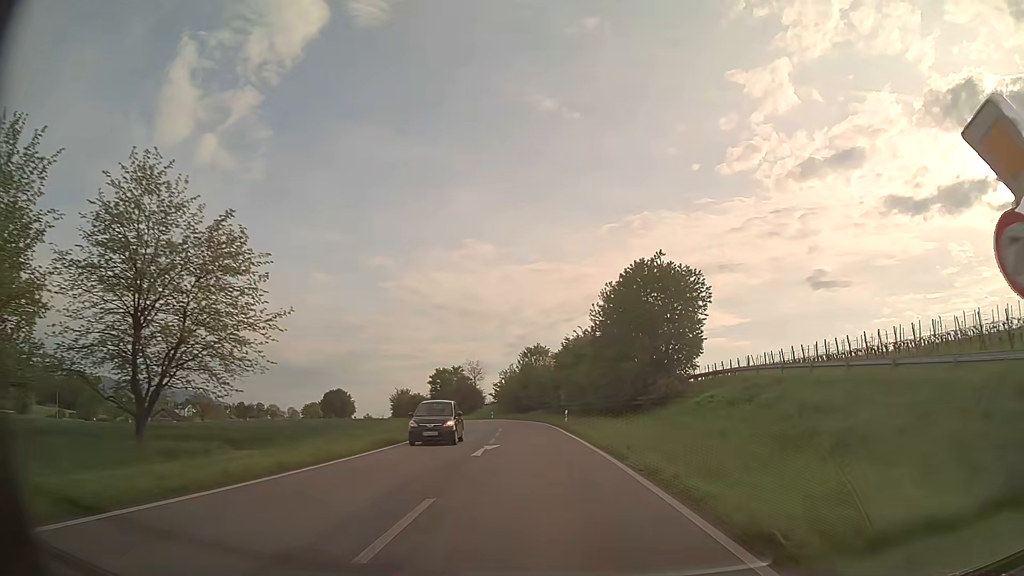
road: primary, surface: asphalt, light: Day
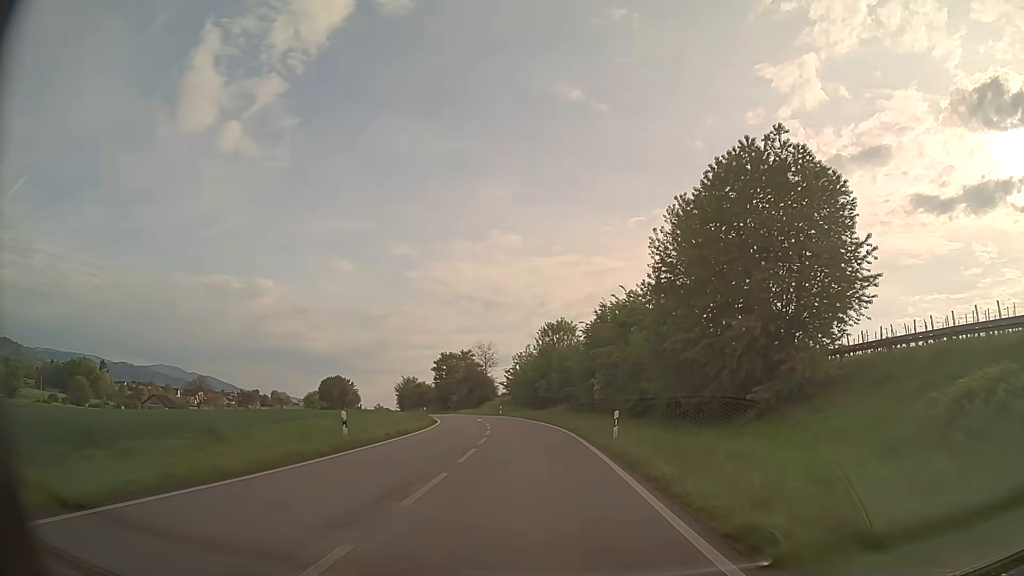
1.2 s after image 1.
(-0.3, +21.4) m; -2°
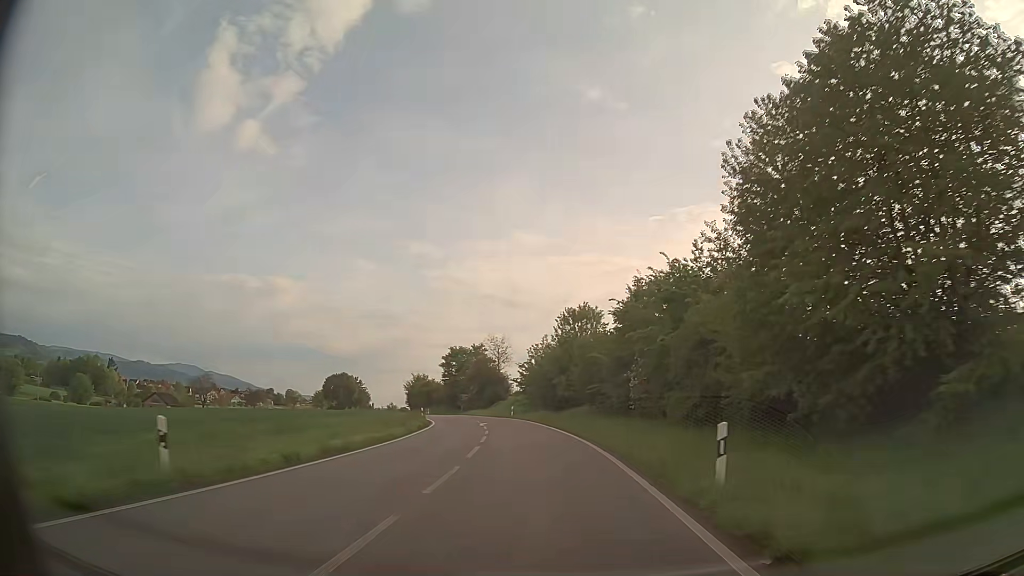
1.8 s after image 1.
(-0.2, +10.8) m; -1°
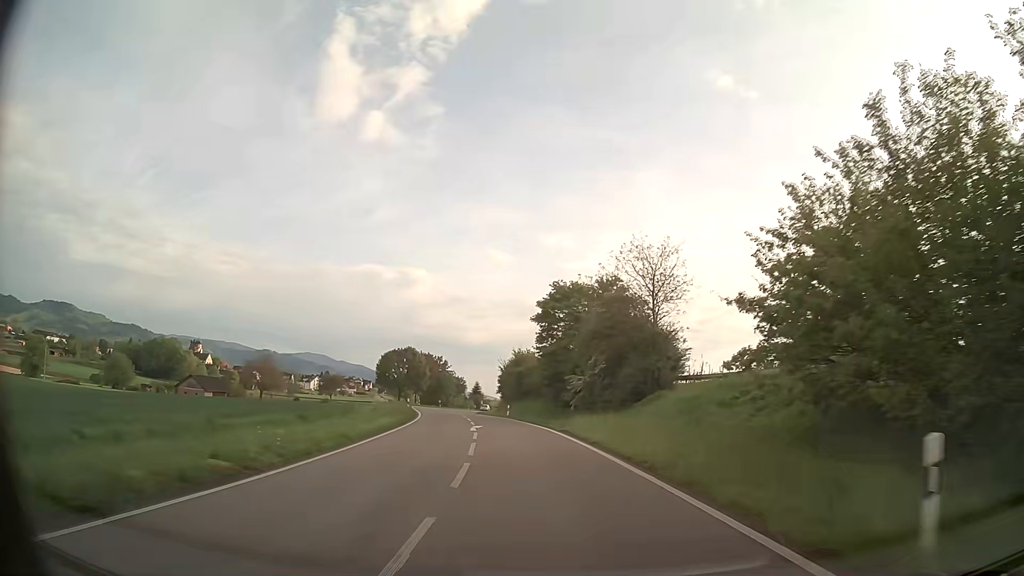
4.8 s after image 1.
(-5.4, +53.8) m; -12°
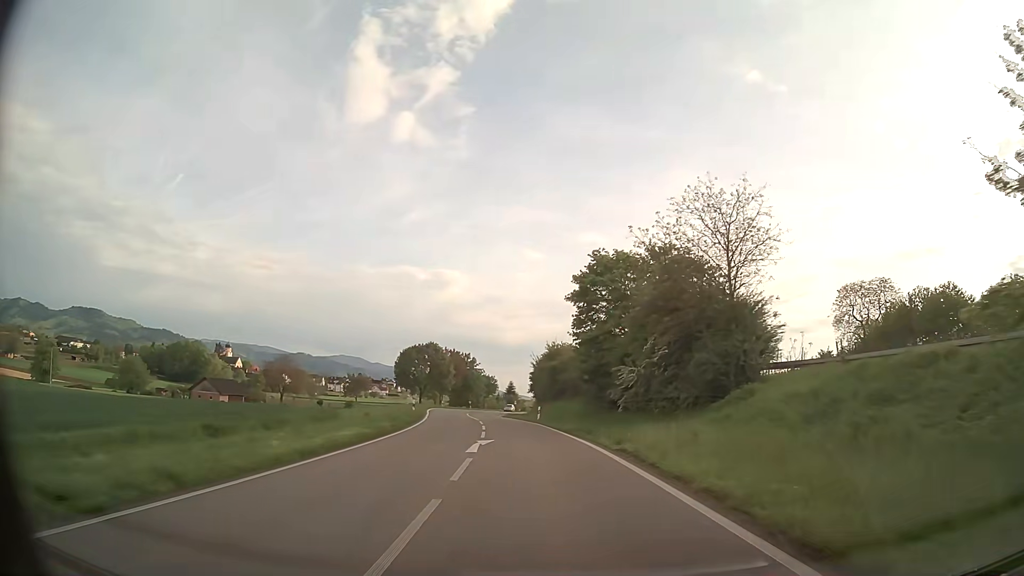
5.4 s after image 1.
(-0.3, +10.9) m; -3°
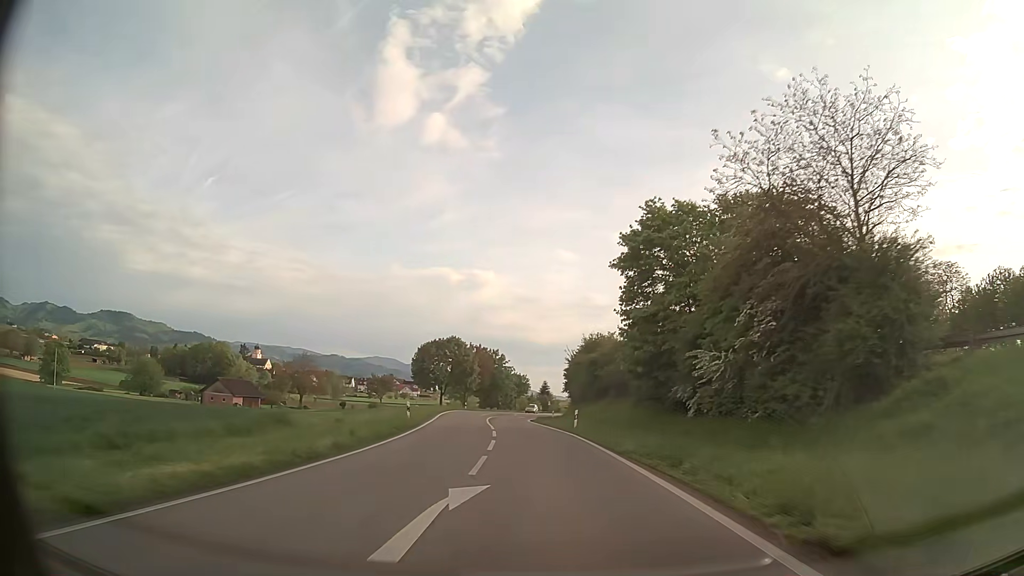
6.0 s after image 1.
(-0.3, +10.9) m; -3°
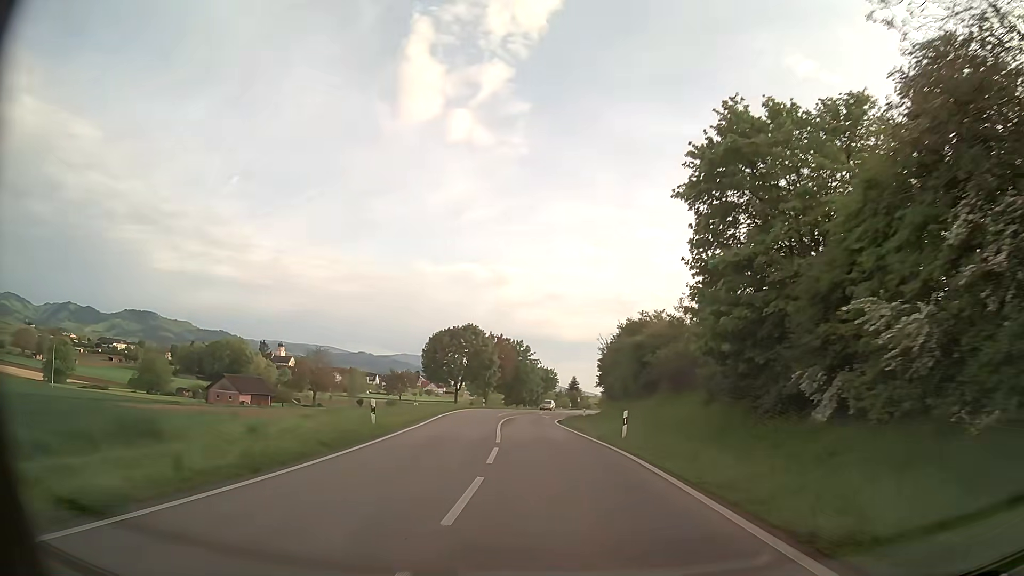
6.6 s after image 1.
(-0.2, +10.9) m; -2°
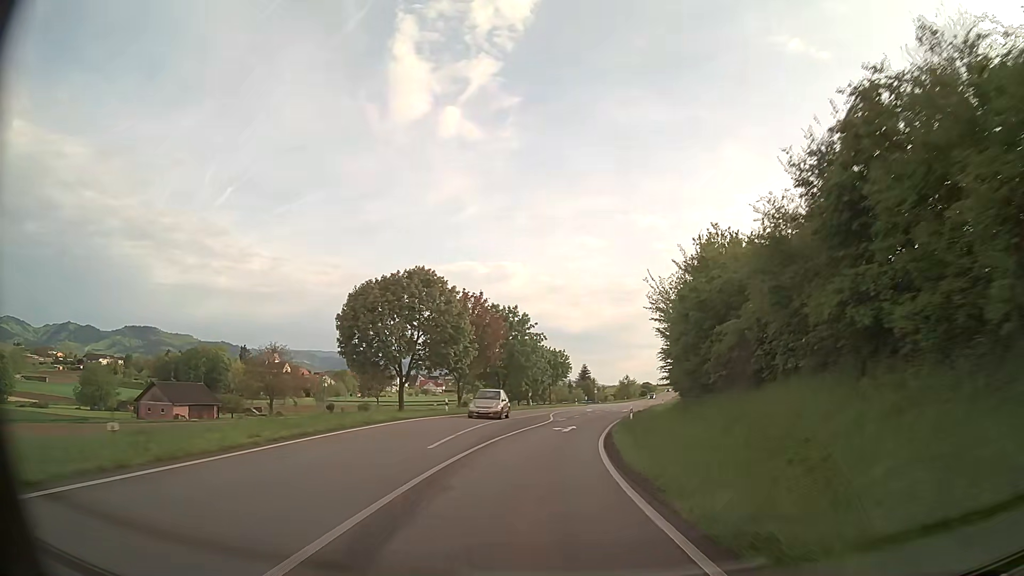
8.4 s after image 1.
(-0.9, +32.8) m; 0°
(0, +10) (0, +20) (+1, +30) (+2, +40) (+3, +50) (+5, +60) (+7, +69) (+9, +79) (+11, +89) (+13, +99) m
